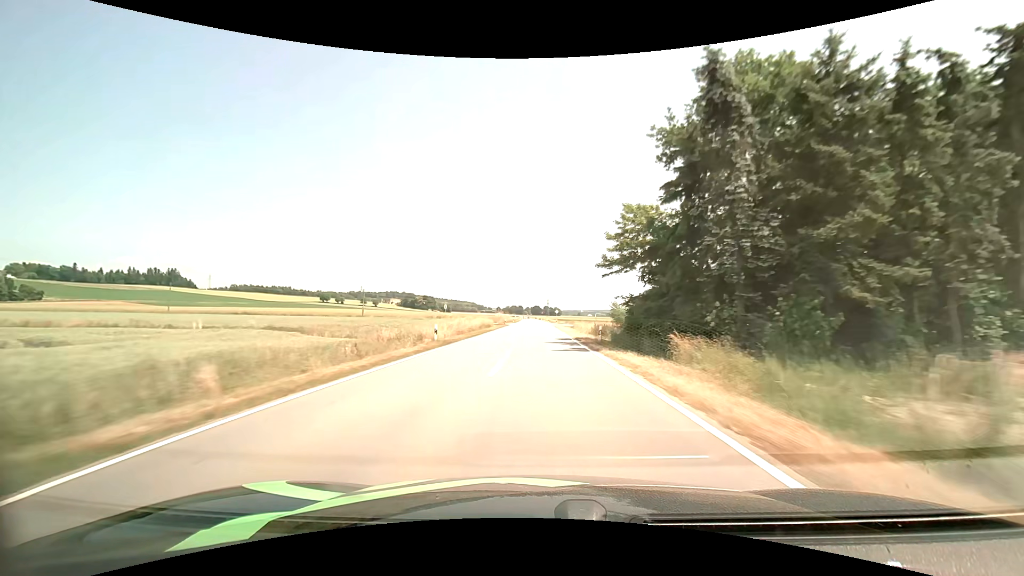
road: tertiary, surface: asphalt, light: Day
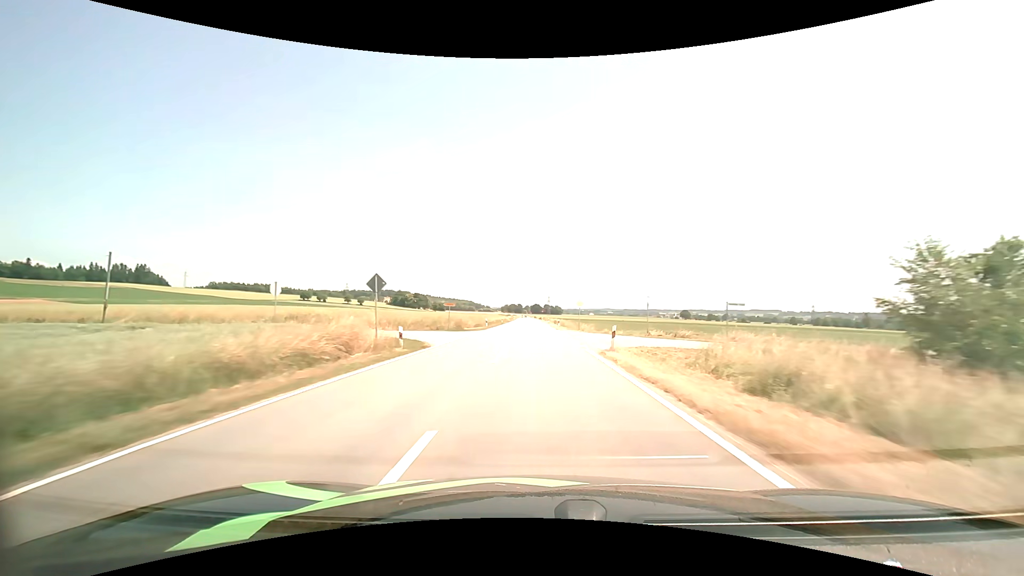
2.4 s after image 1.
(+0.2, +59.0) m; 0°
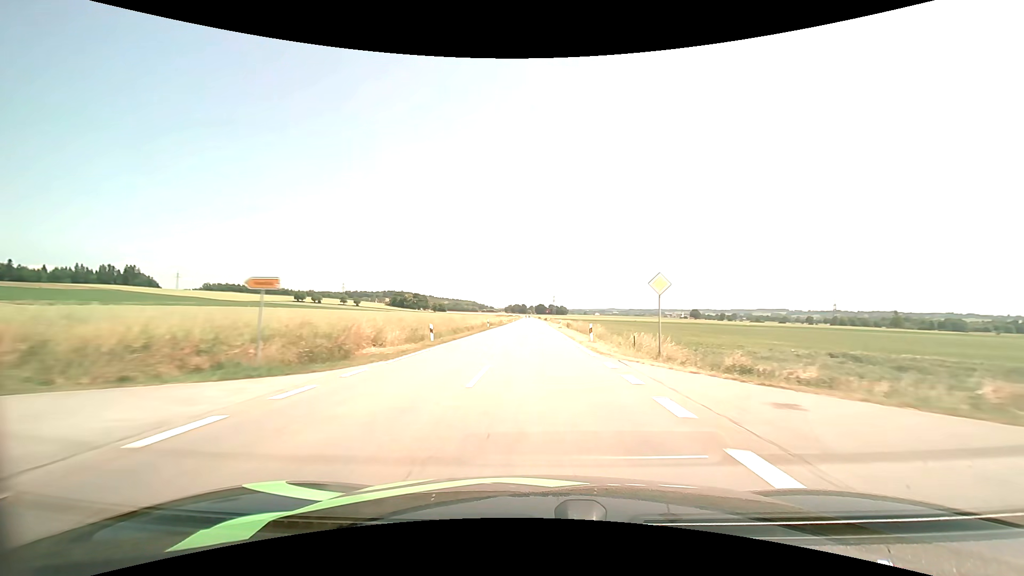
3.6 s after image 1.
(-0.1, +29.8) m; 0°
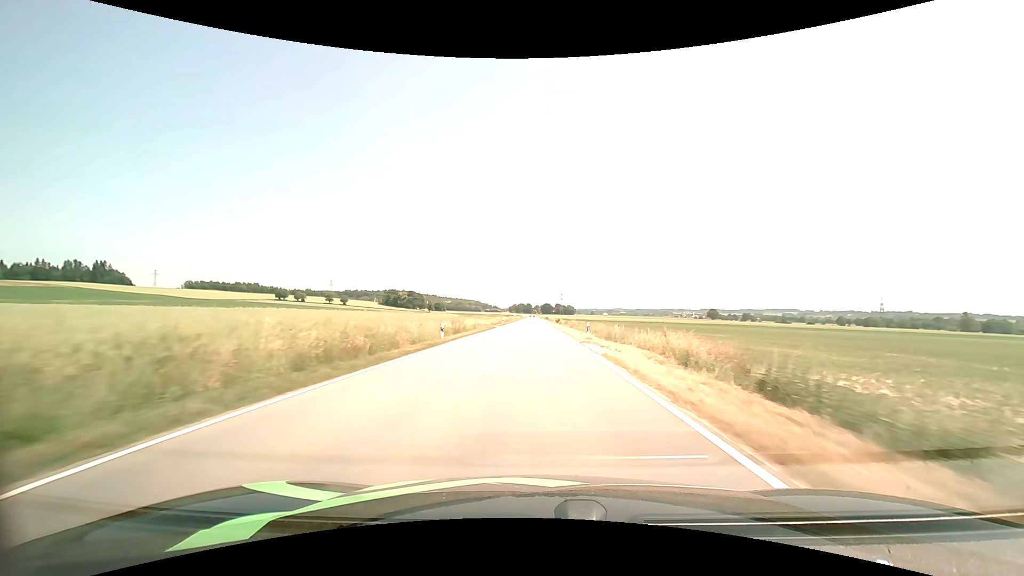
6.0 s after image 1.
(-0.4, +60.2) m; -1°
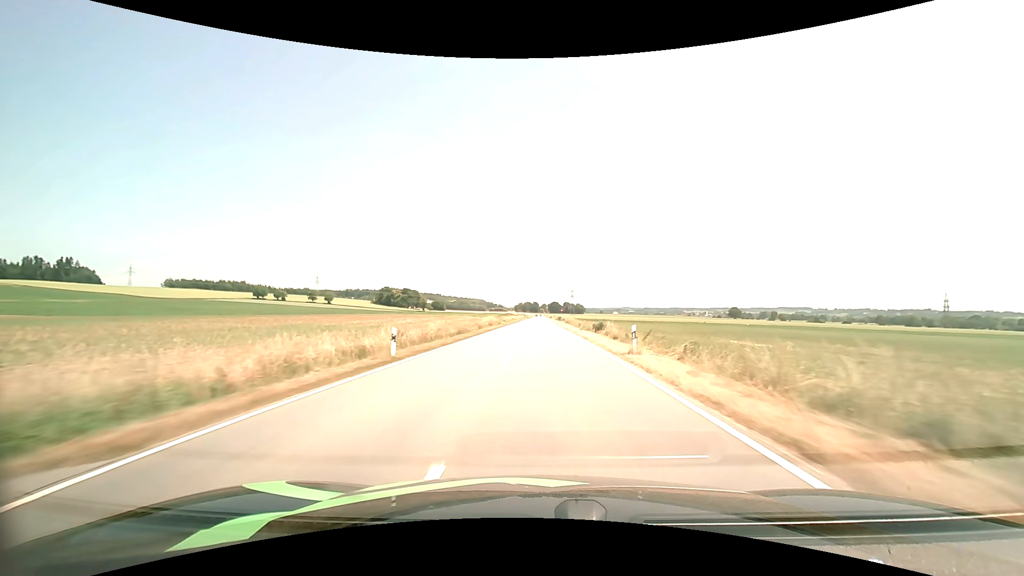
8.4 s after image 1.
(-0.4, +60.7) m; -1°
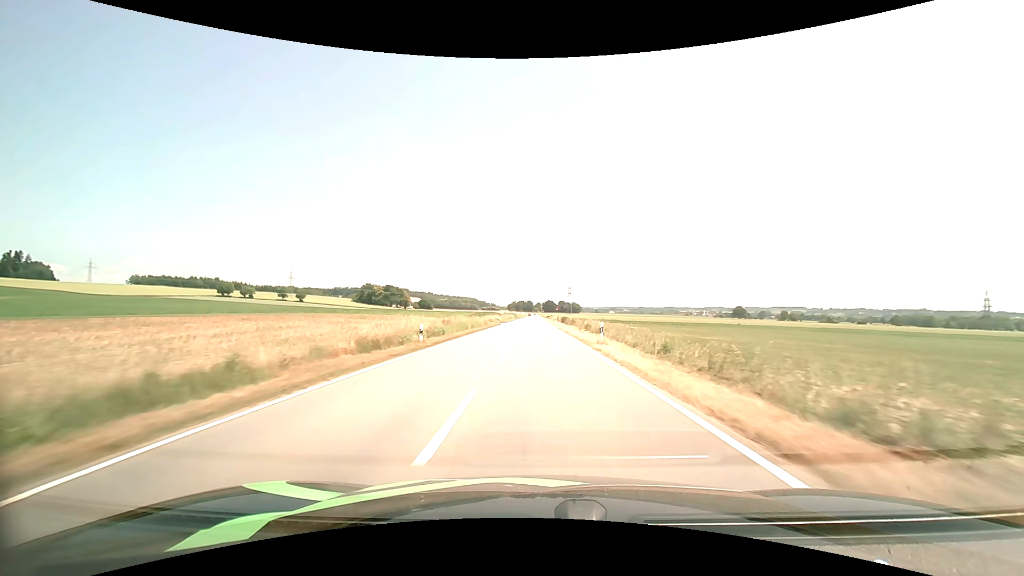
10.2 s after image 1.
(+0.2, +45.8) m; +1°
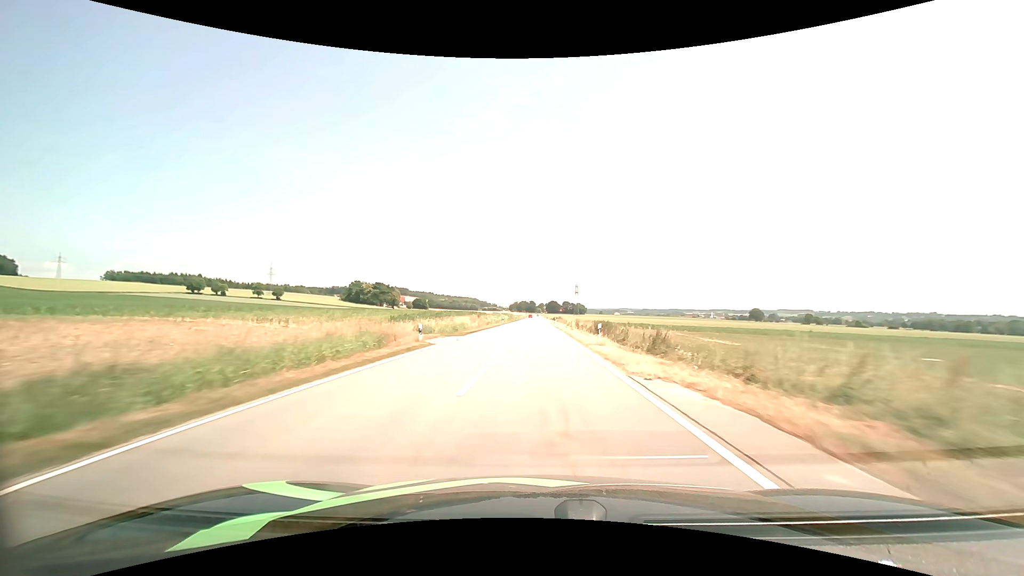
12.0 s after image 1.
(-0.2, +46.0) m; 0°
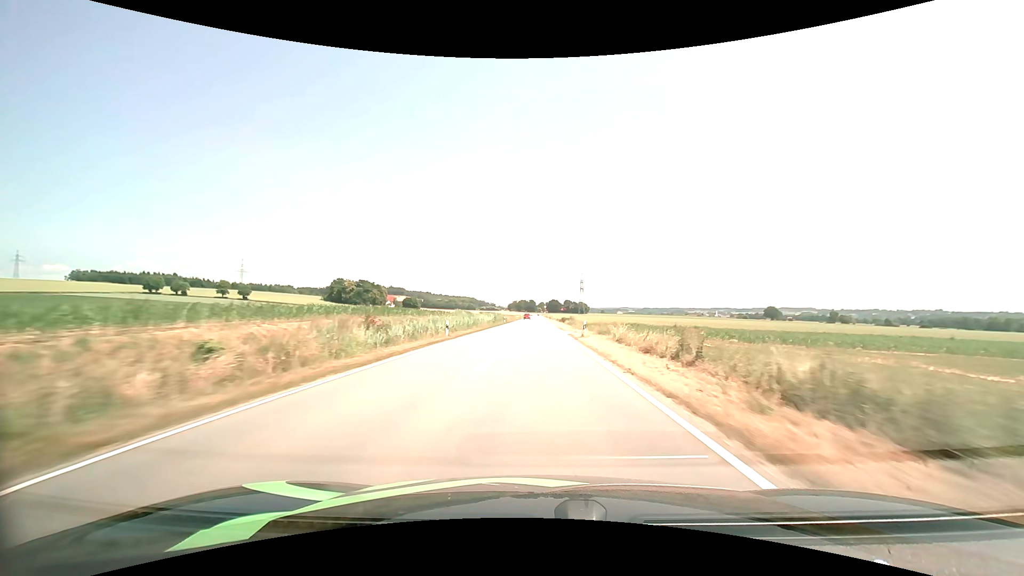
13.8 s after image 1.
(0.0, +46.3) m; 0°
(0, +10) (0, +20) (0, +30) (0, +40) (0, +50) (0, +60) (0, +70) (0, +80) (0, +90) (0, +100) m
